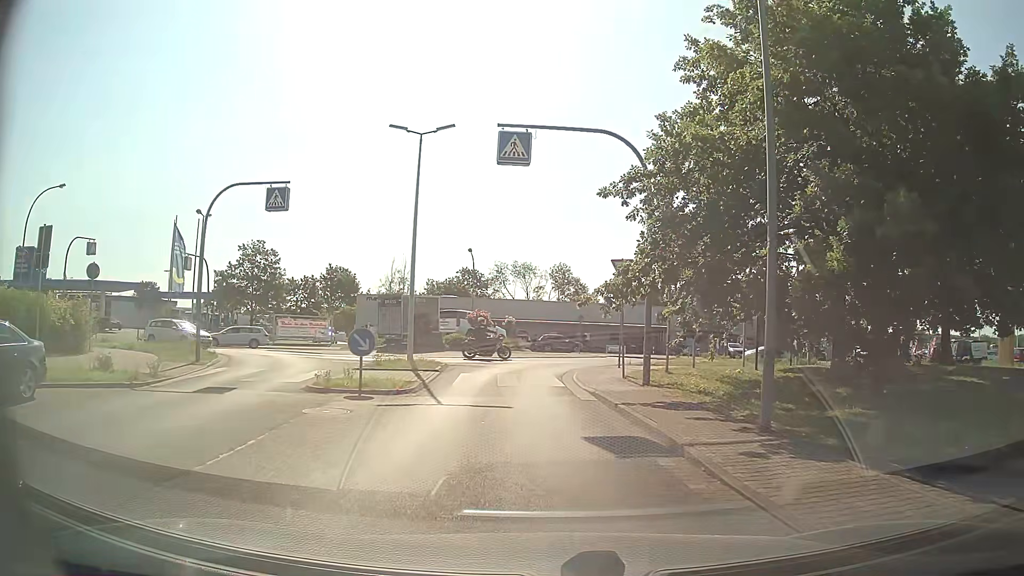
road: unclassified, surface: asphalt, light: Day
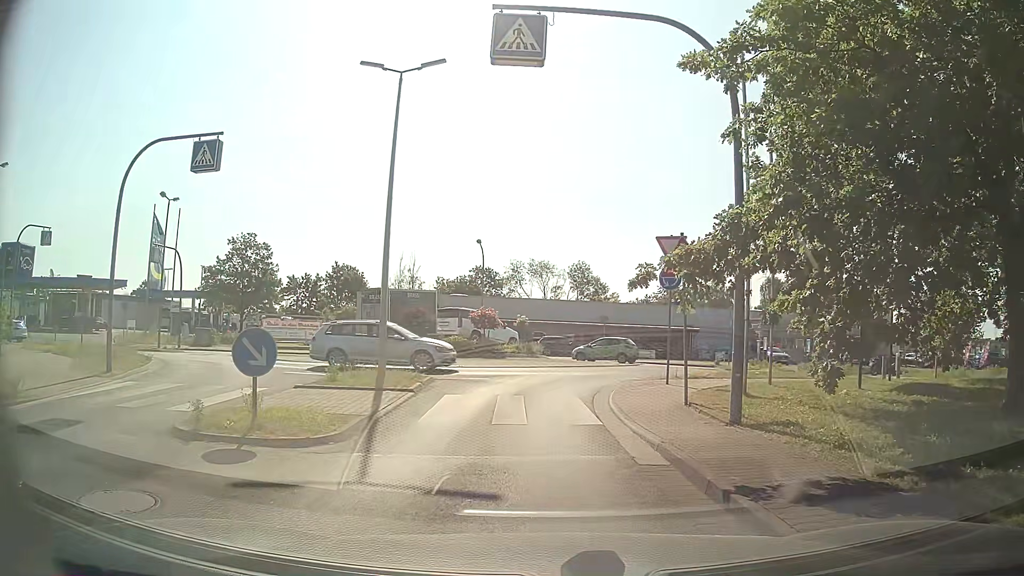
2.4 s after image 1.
(-0.1, +5.9) m; -1°
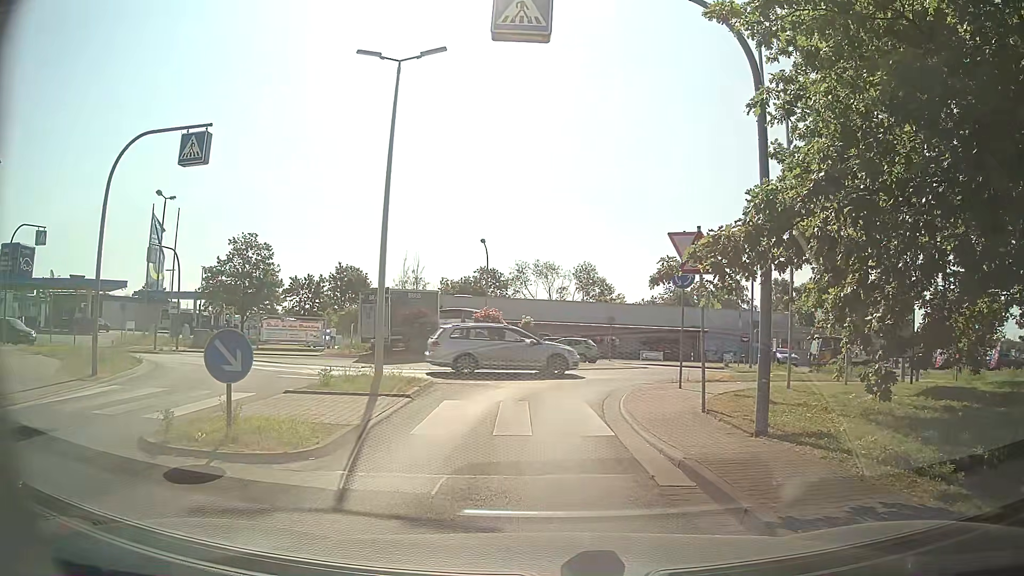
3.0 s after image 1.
(0.0, +0.9) m; +1°
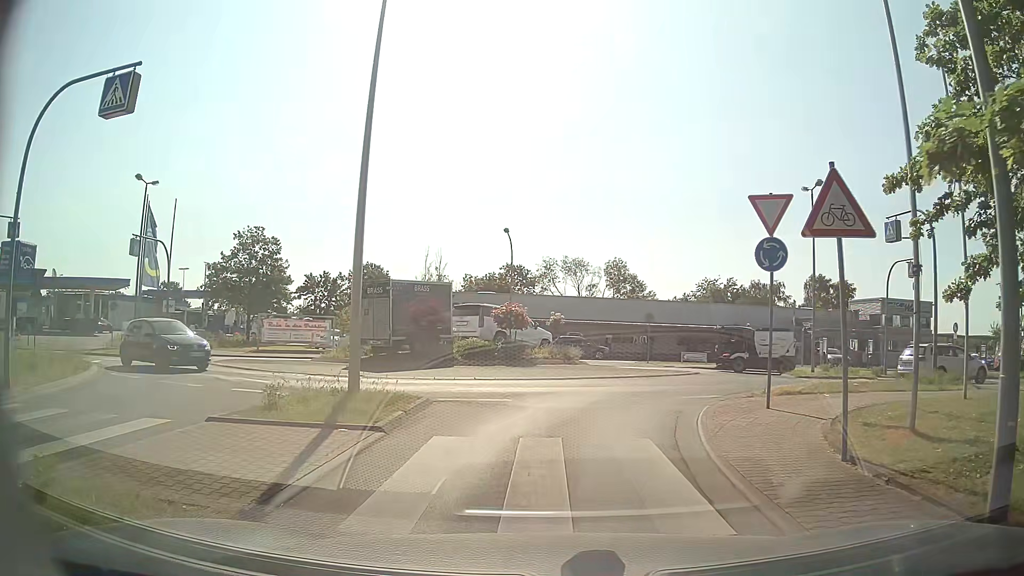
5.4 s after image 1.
(-0.2, +4.6) m; -4°
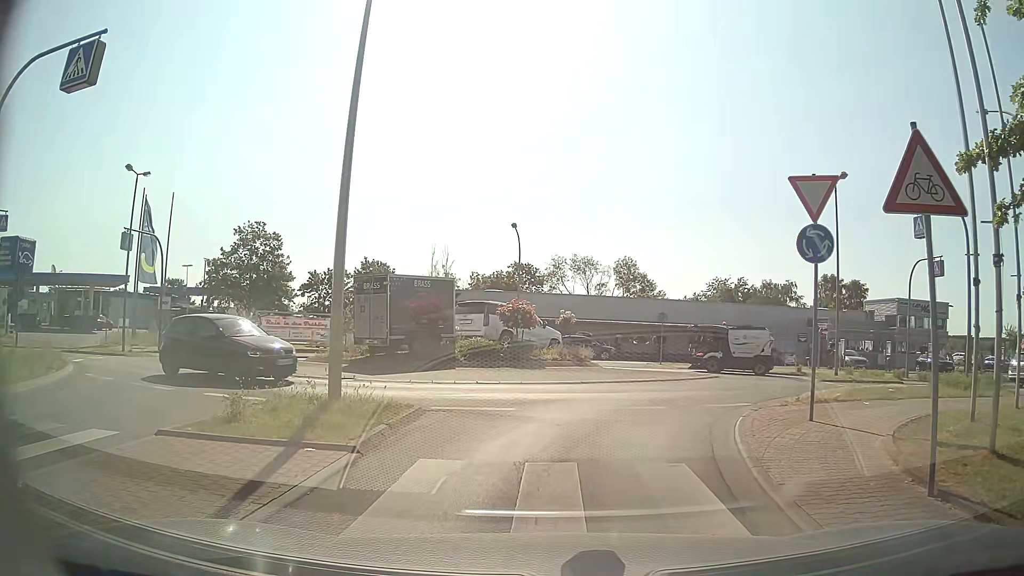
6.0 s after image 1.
(0.0, +1.6) m; -2°
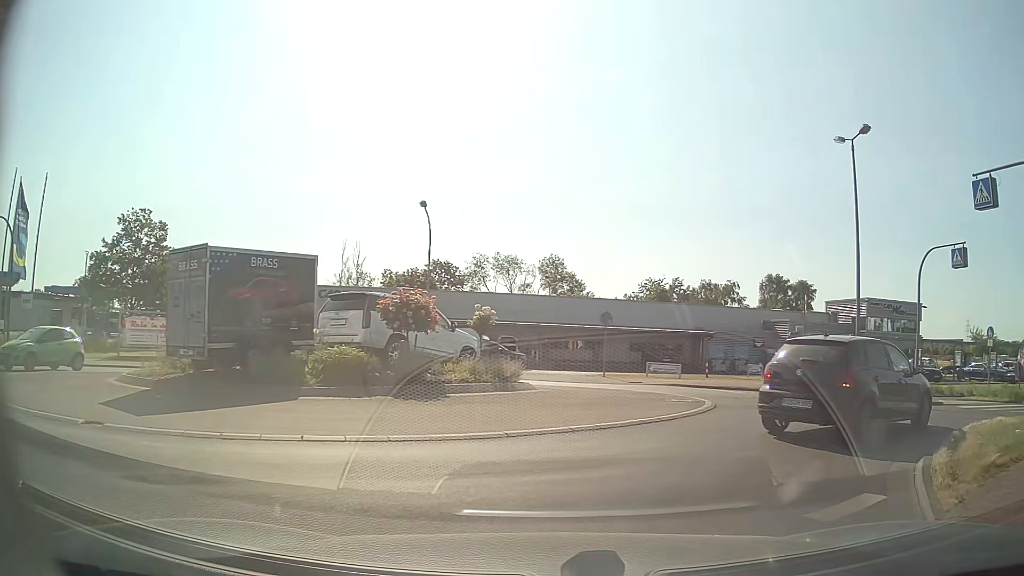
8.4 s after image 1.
(+0.4, +7.8) m; +9°
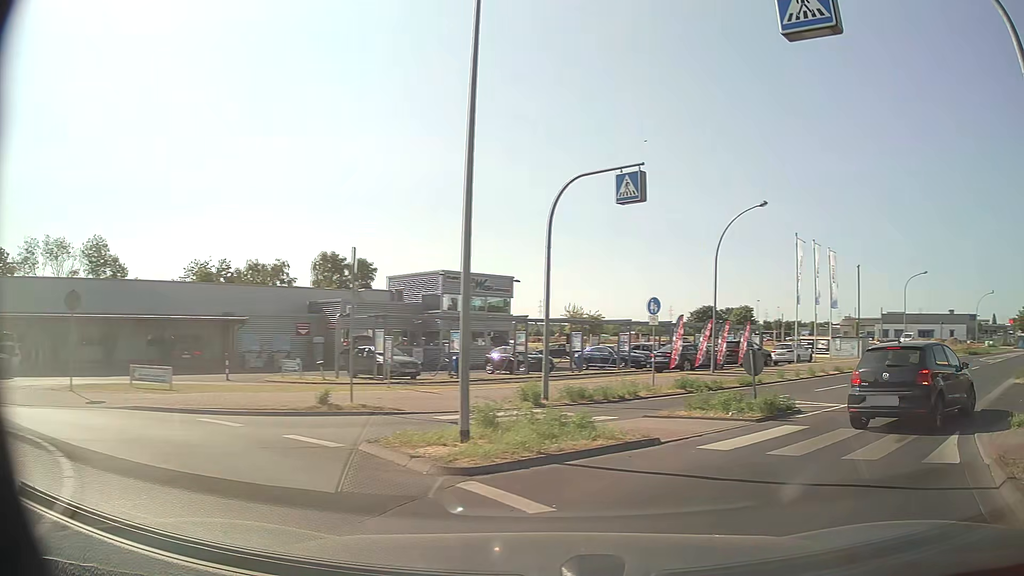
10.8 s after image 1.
(+3.1, +10.6) m; +36°
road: tertiary
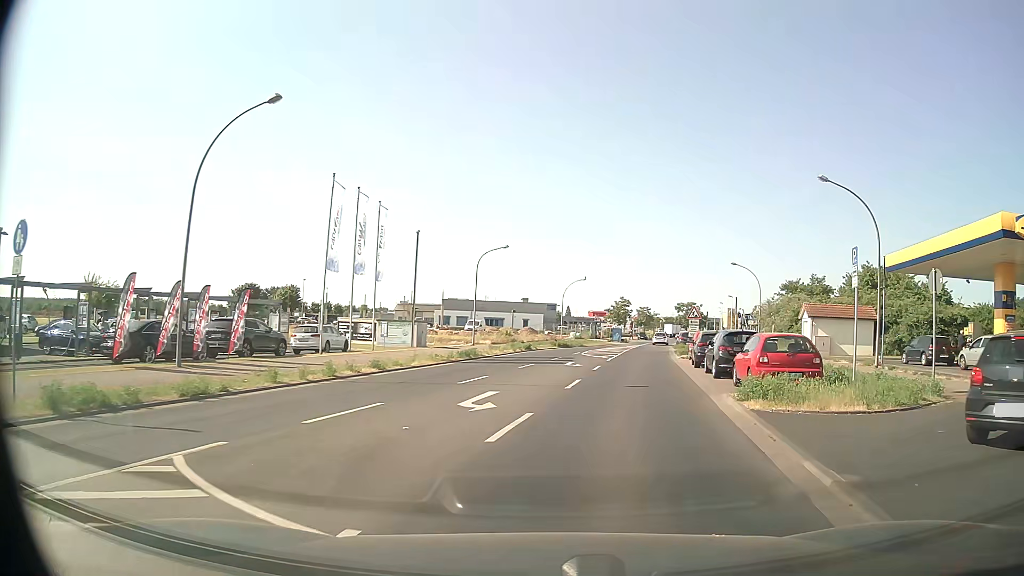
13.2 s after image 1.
(+4.4, +11.1) m; +38°
(+1, +10) (+2, +20) (+4, +30) (+6, +40) (+7, +49) (+9, +59) (+11, +69) (+13, +79) (+15, +89) (+18, +98) m
